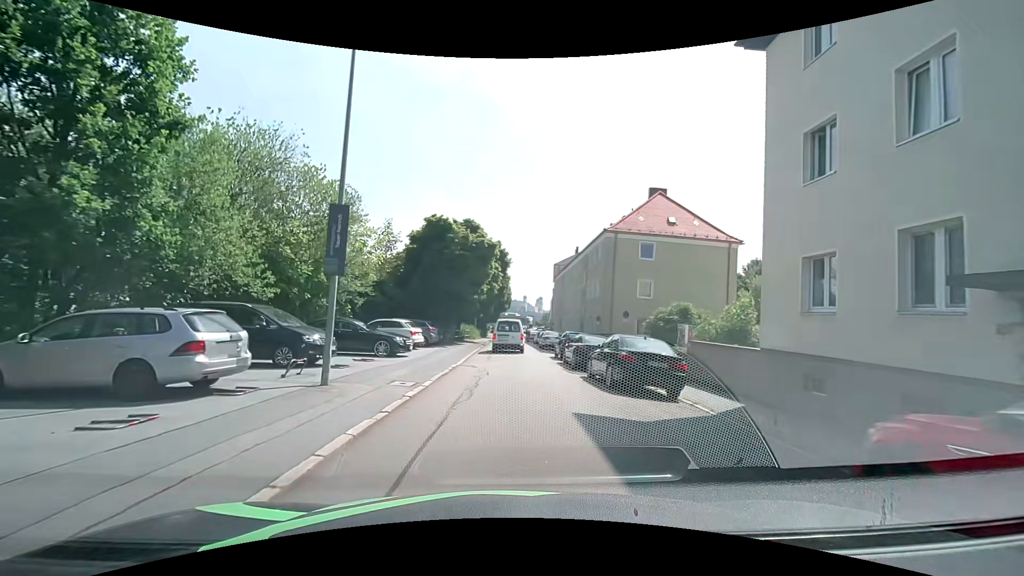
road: residential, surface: asphalt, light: Day
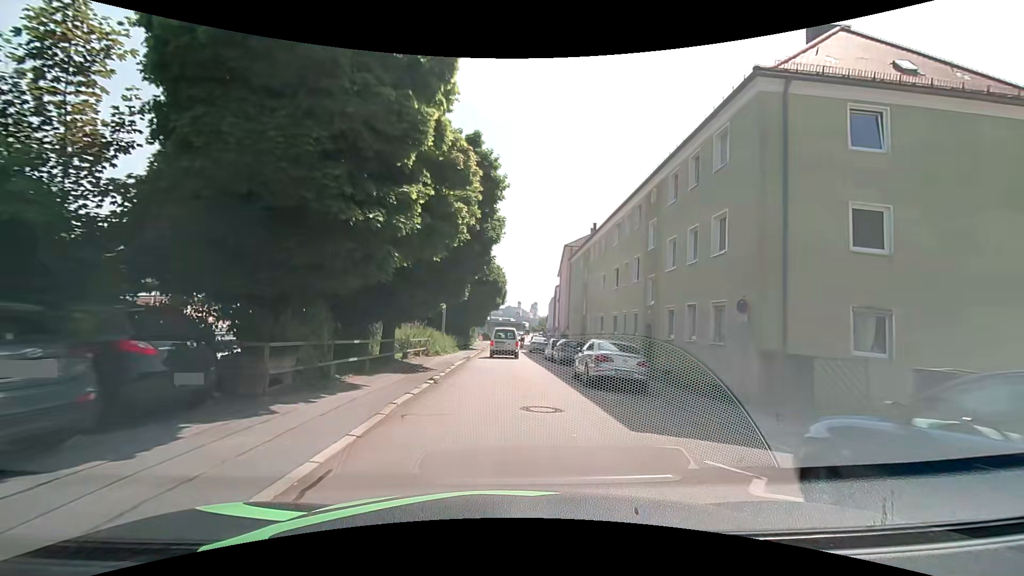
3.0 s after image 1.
(+0.5, +23.0) m; +2°
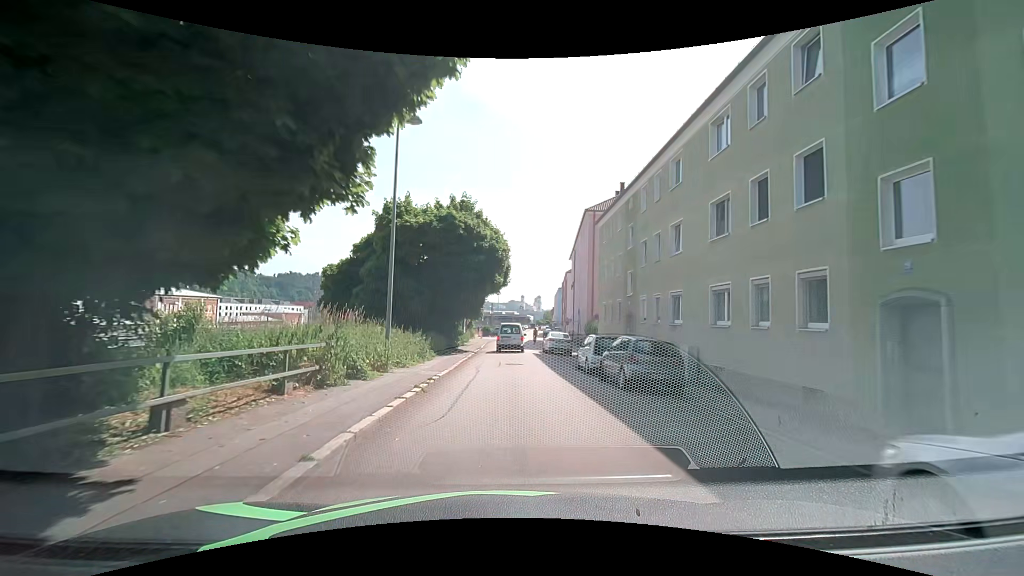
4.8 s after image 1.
(-0.2, +14.6) m; -1°
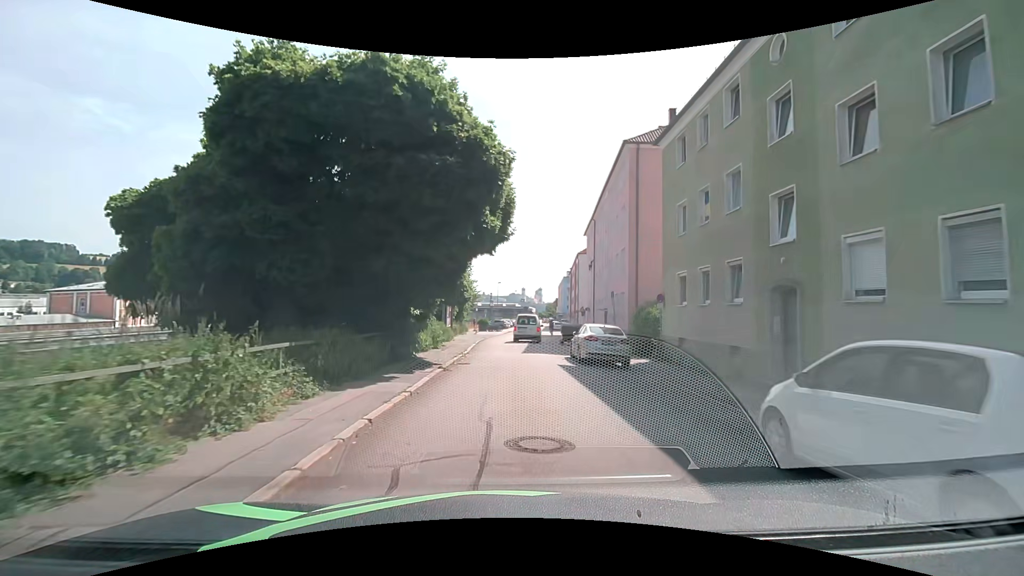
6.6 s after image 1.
(0.0, +15.1) m; 0°
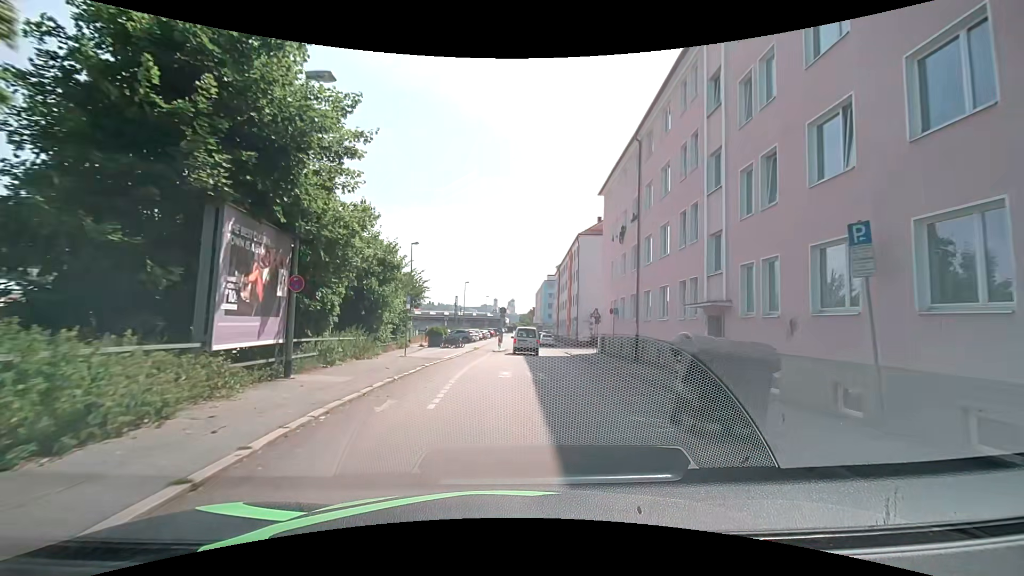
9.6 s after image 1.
(+0.6, +25.6) m; +3°
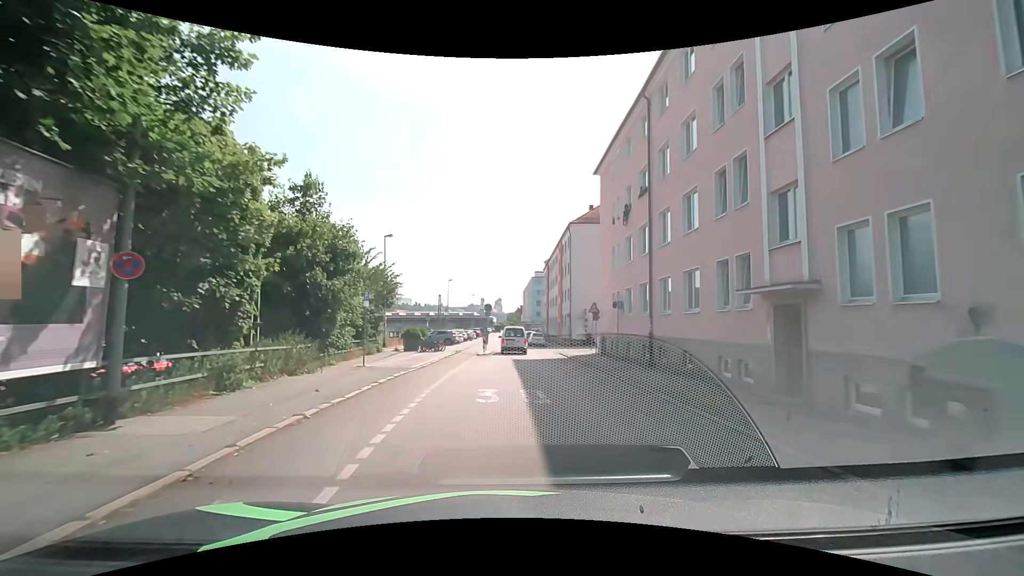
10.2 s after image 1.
(+0.1, +5.1) m; +3°
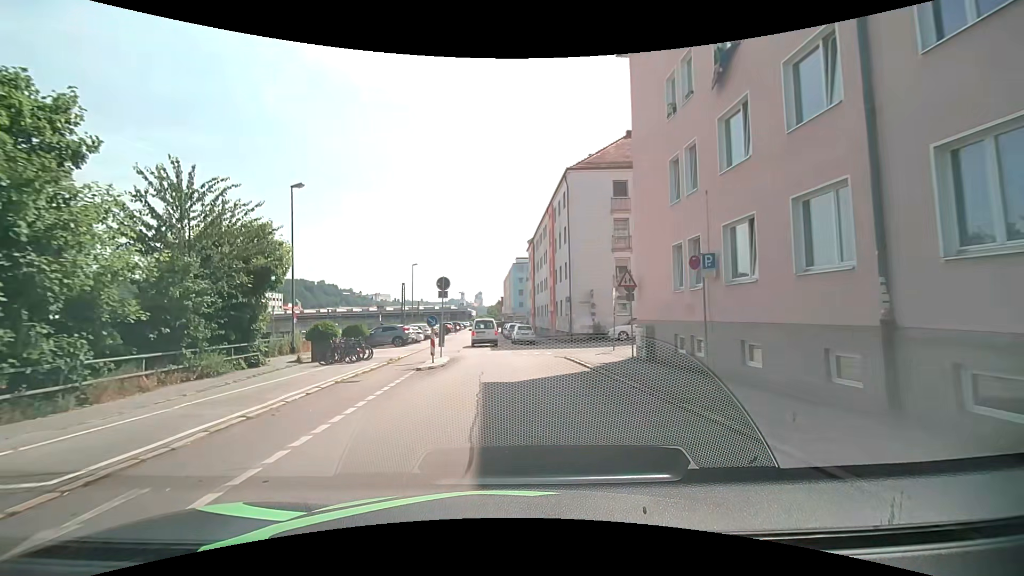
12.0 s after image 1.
(+0.3, +14.9) m; +2°
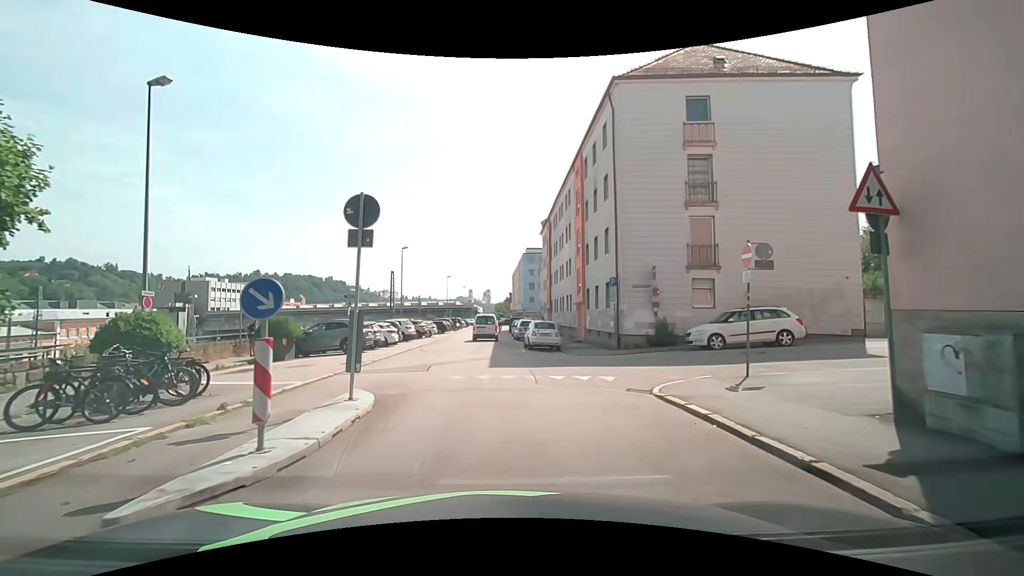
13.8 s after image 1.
(-0.1, +12.6) m; -1°
